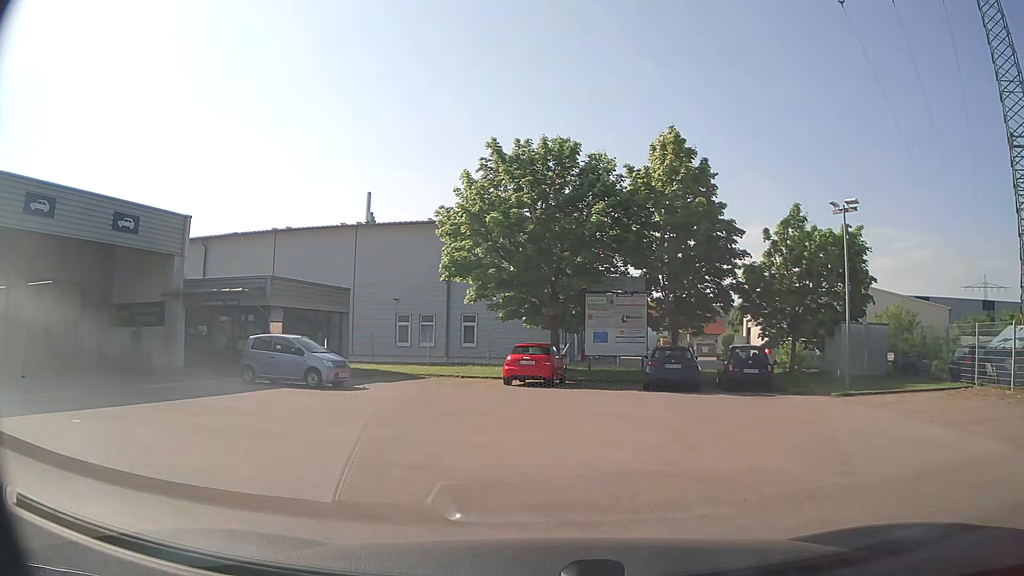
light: Day
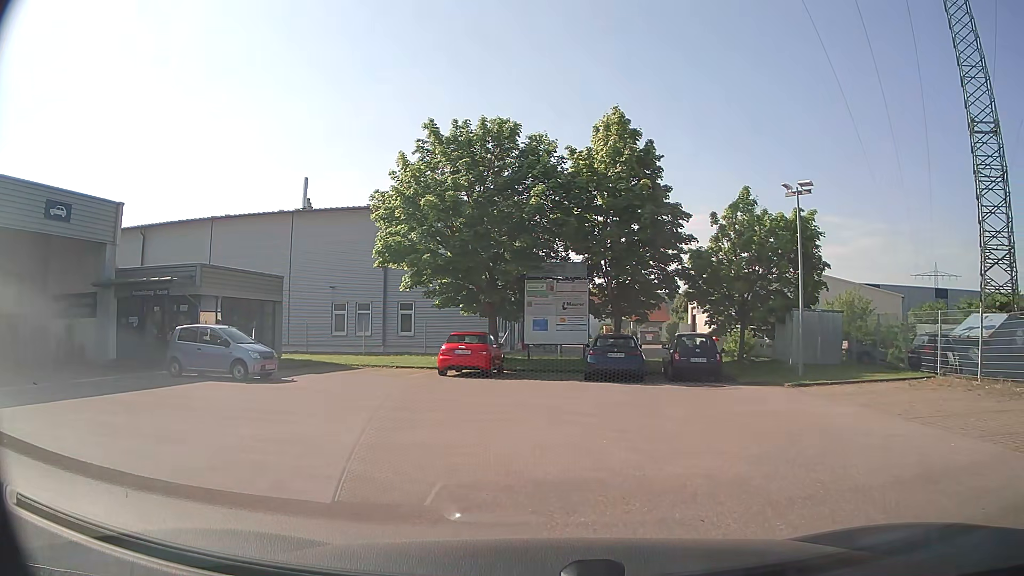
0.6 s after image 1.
(+0.1, +1.0) m; +8°
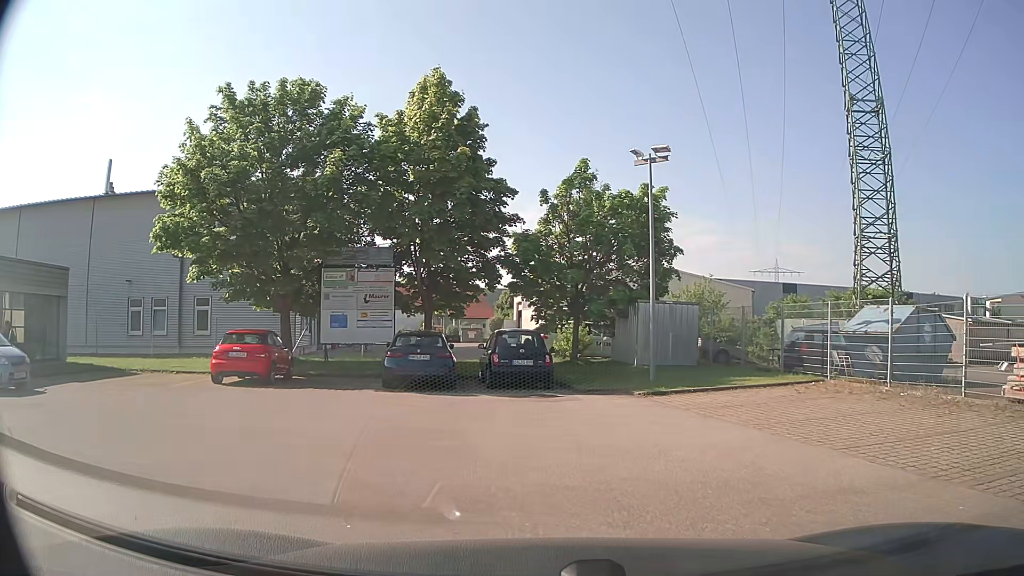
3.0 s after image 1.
(+0.4, +3.9) m; +17°
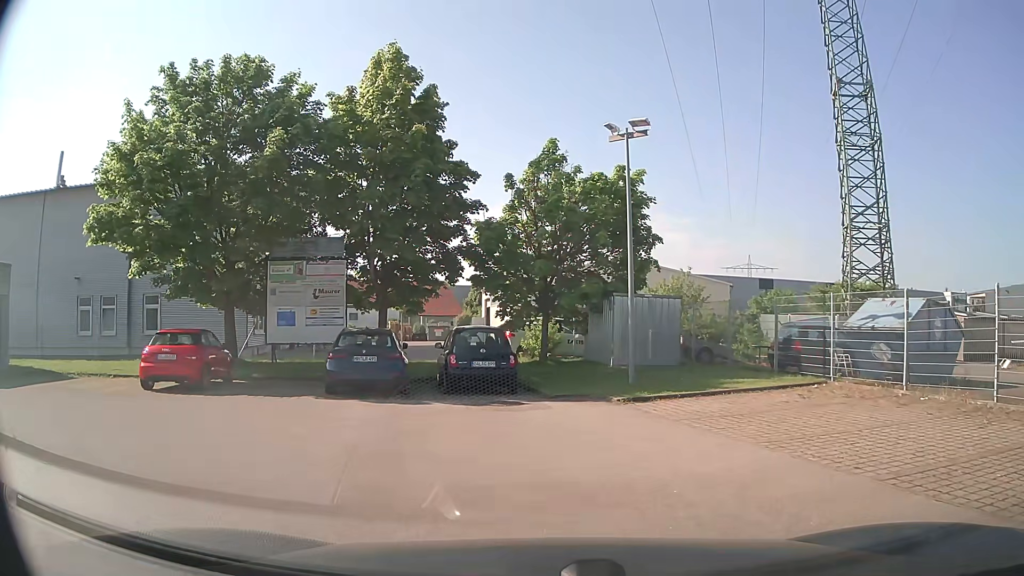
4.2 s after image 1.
(0.0, +2.1) m; +2°
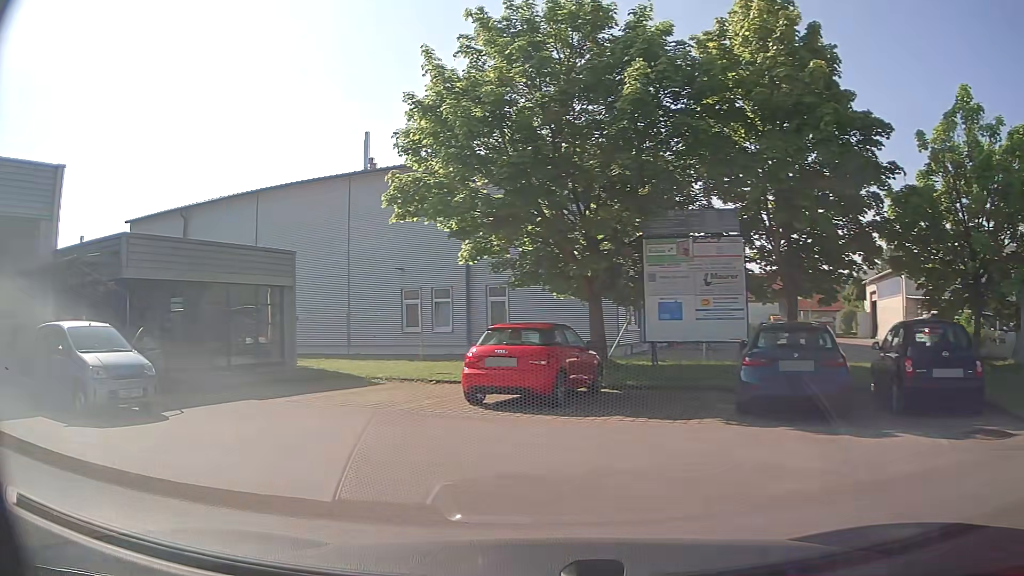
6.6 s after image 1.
(-1.1, +4.3) m; -33°
